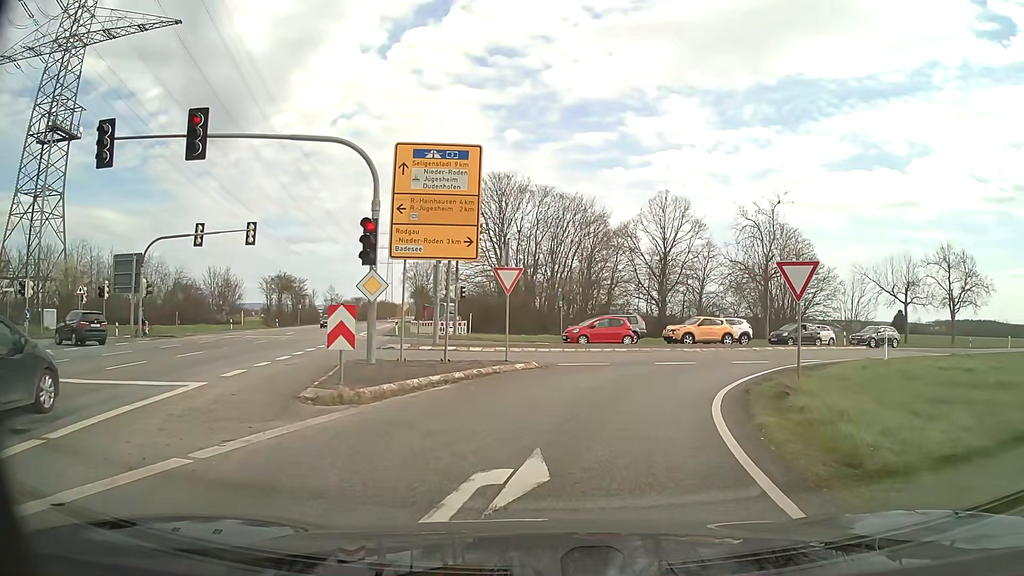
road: secondary_link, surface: asphalt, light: Day
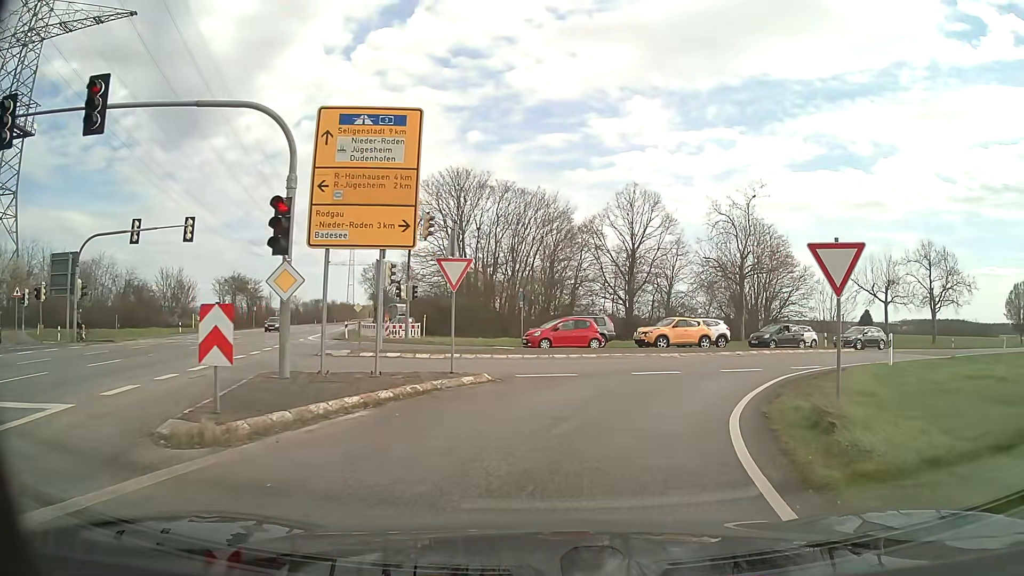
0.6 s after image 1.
(+0.1, +3.3) m; +3°
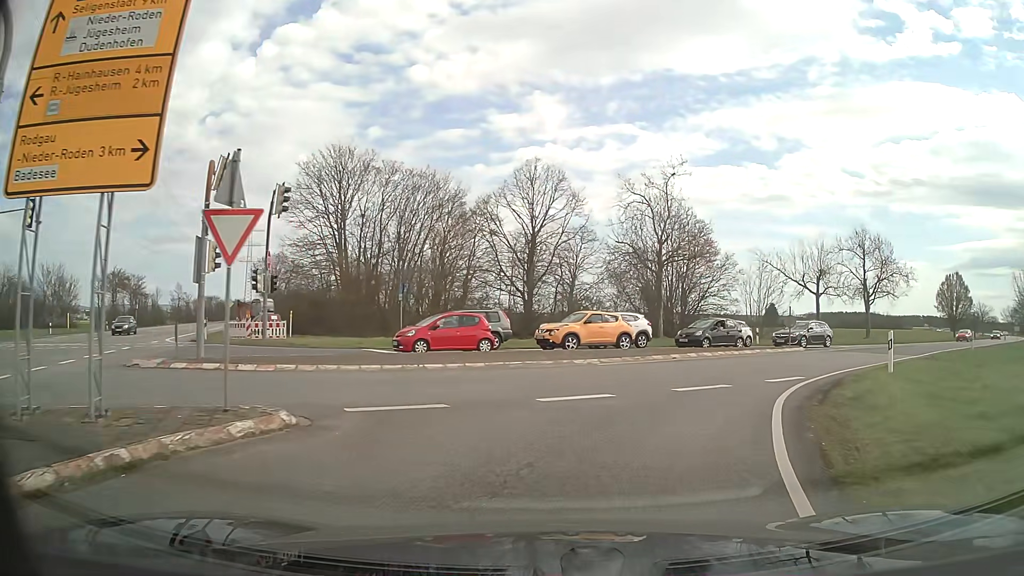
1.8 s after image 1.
(+0.4, +6.6) m; +8°
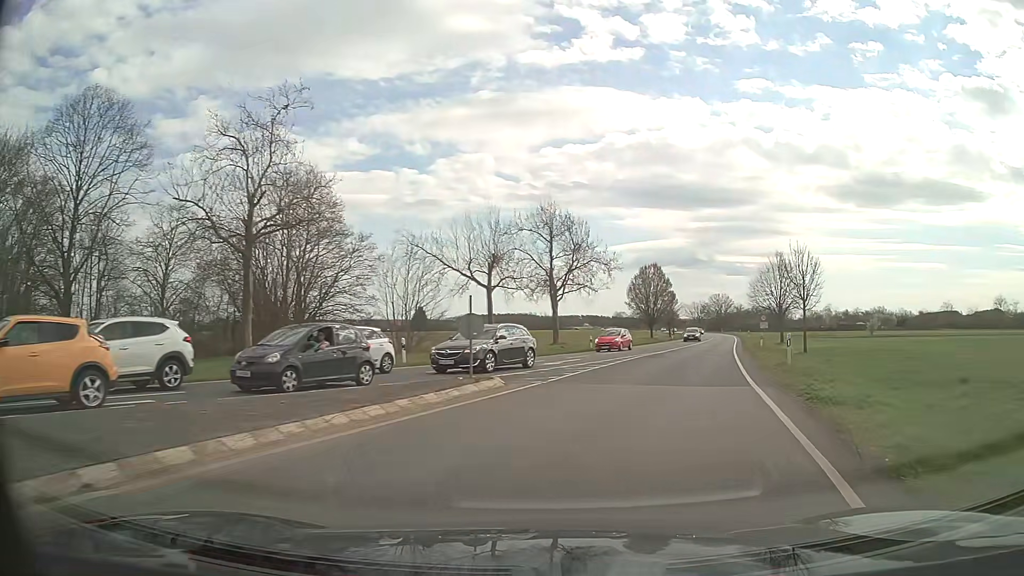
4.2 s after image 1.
(+4.5, +16.0) m; +30°
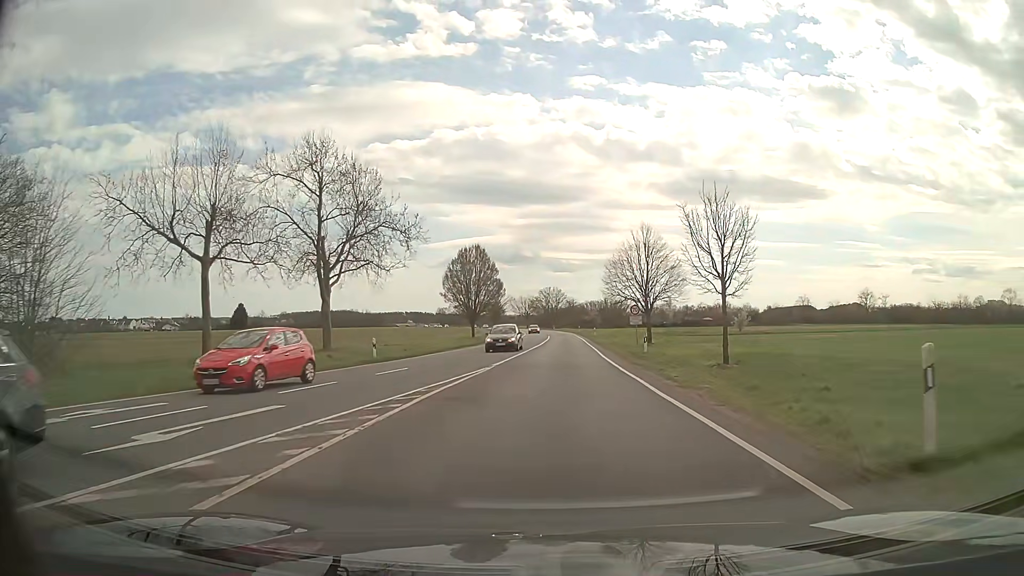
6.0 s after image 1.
(+2.9, +17.7) m; +15°
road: secondary
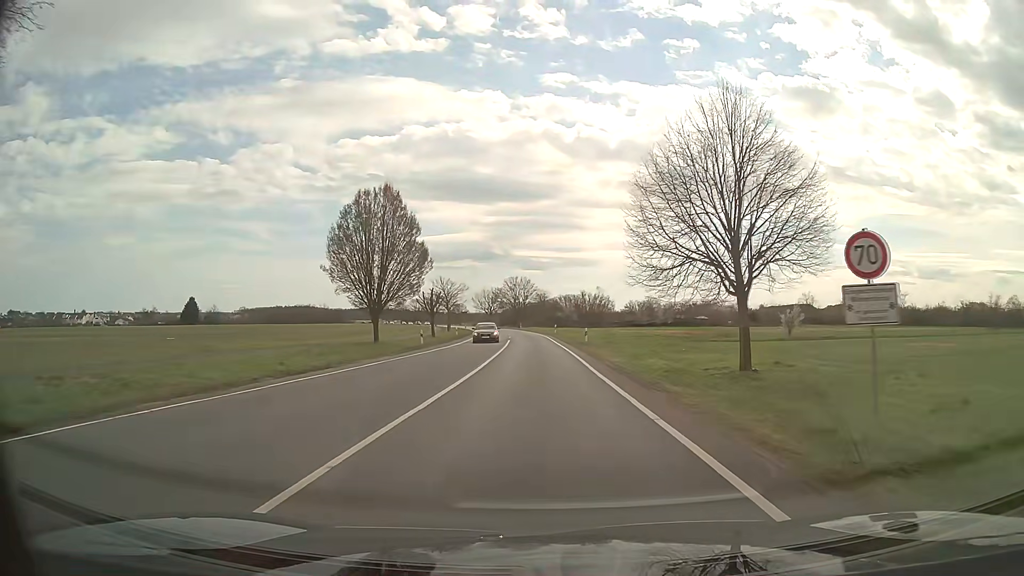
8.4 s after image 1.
(+1.0, +31.7) m; +2°
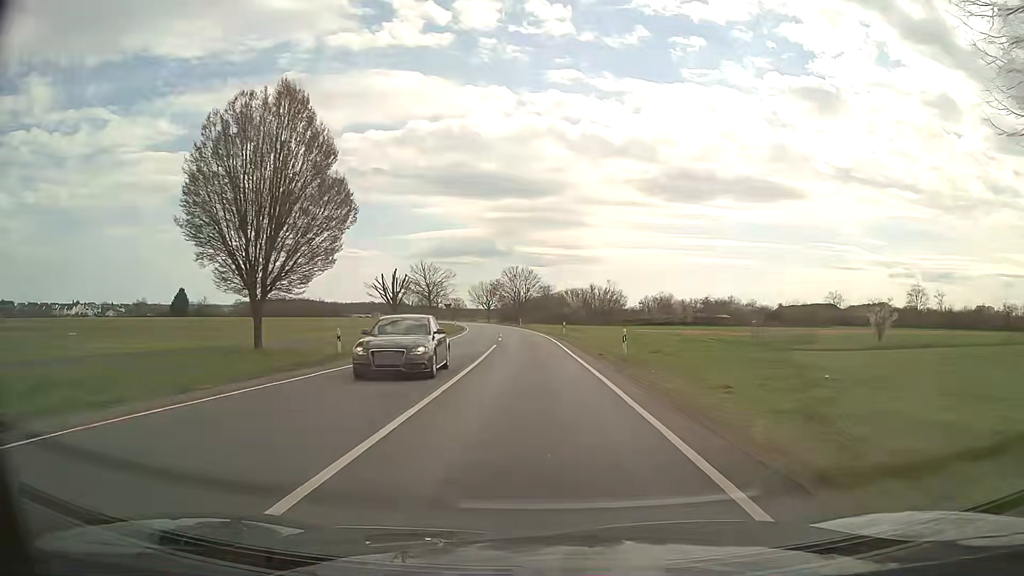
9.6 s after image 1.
(0.0, +19.0) m; 0°
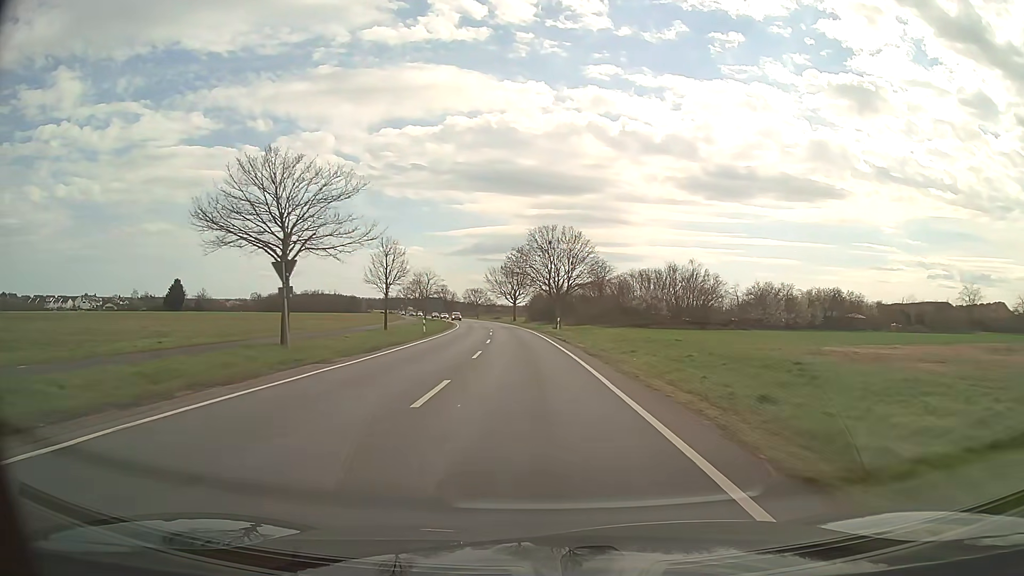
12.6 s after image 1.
(-1.3, +53.6) m; -3°
(0, +10) (0, +20) (-1, +30) (-1, +40) (-2, +50) (-3, +60) (-4, +70) (-5, +80) (-6, +90) (-8, +100) m
